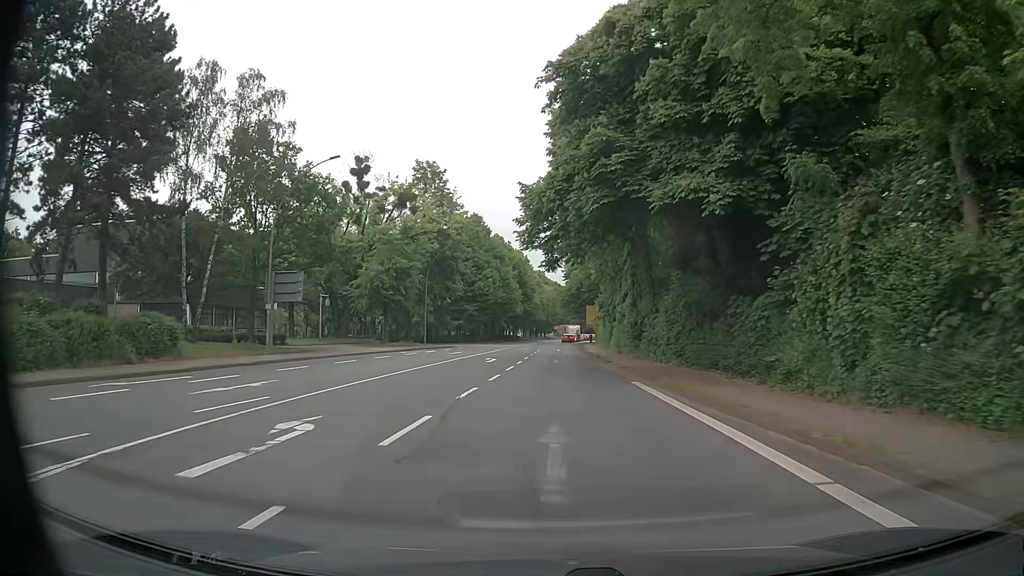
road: primary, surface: asphalt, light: Day
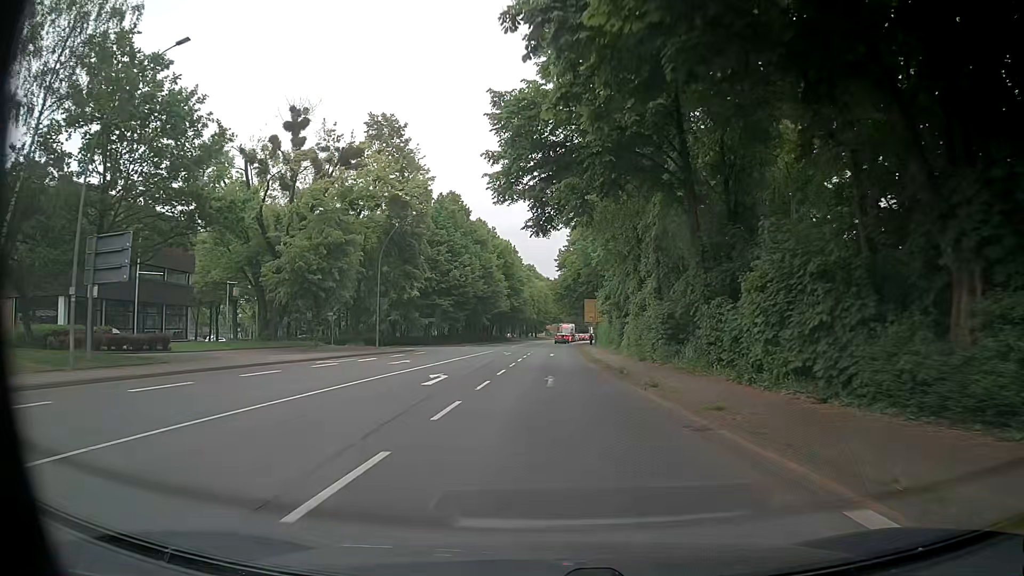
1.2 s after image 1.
(+0.2, +15.3) m; +1°
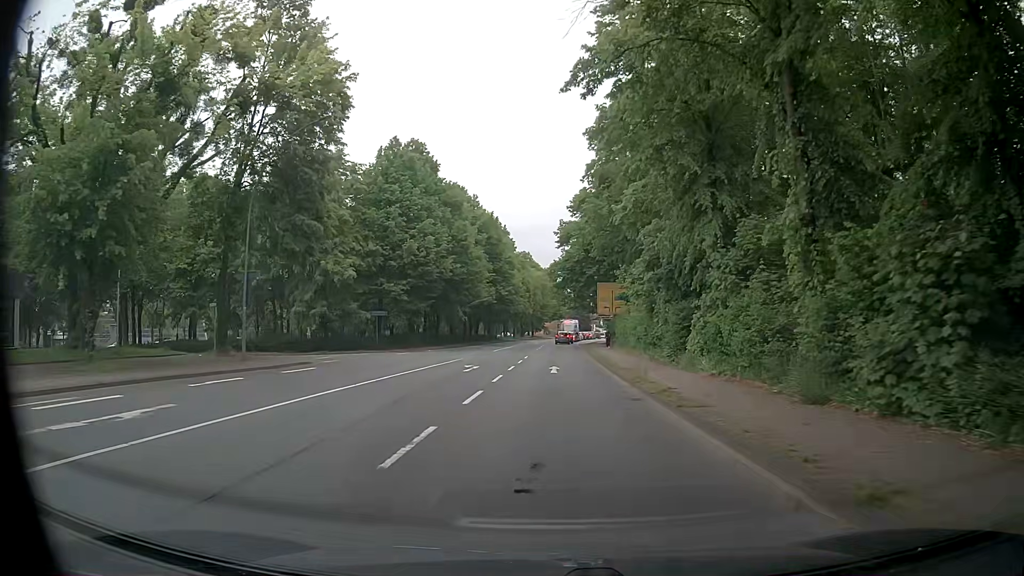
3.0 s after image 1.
(+0.1, +22.0) m; +1°
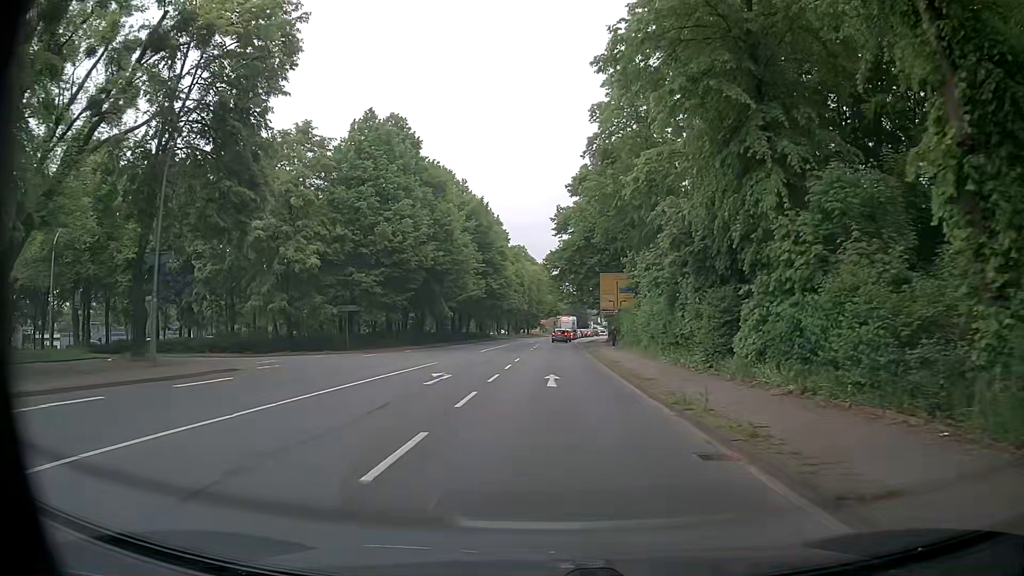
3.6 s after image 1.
(-0.1, +6.7) m; +1°
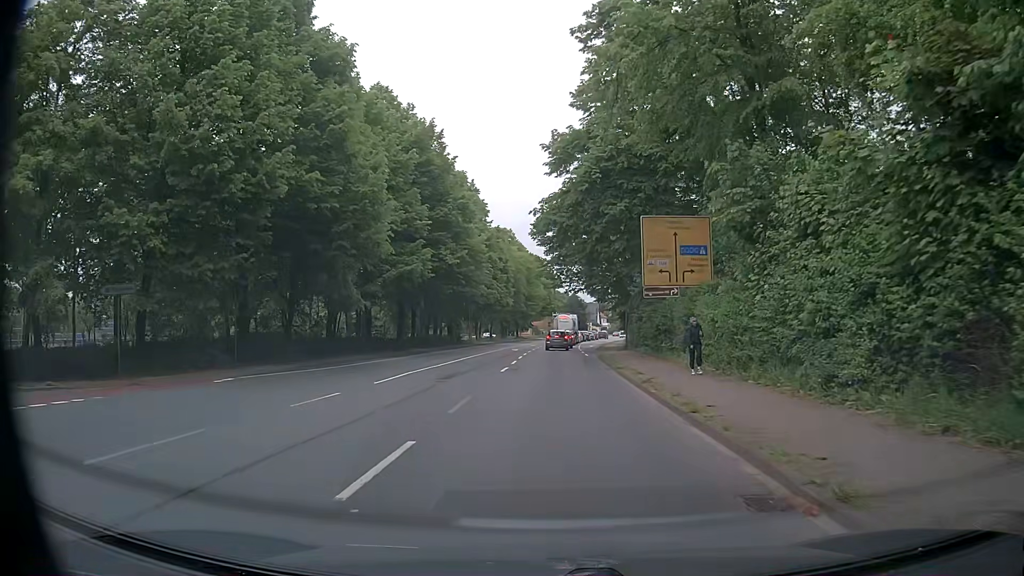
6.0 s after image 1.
(-0.5, +24.3) m; -2°
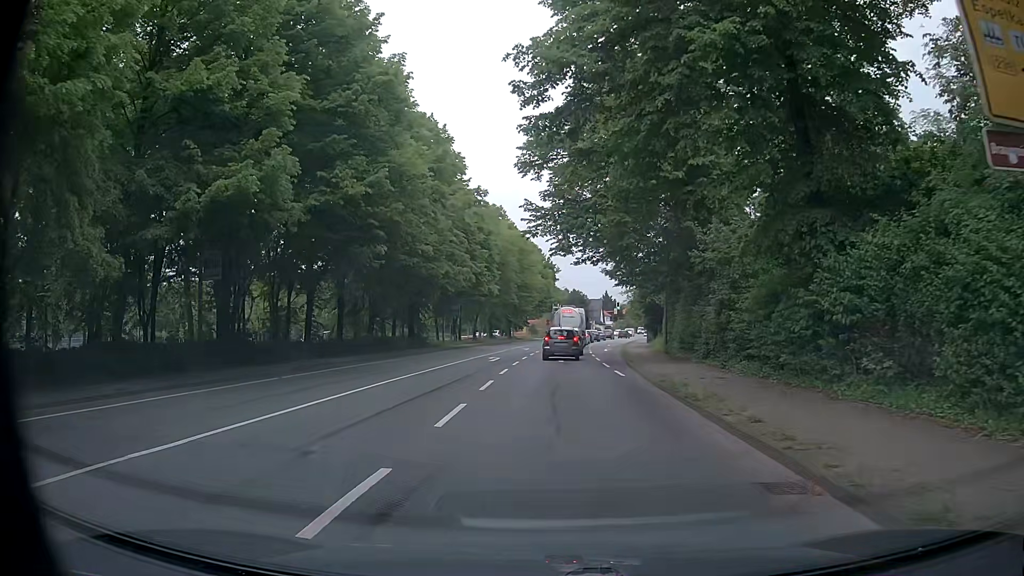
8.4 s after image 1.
(+0.2, +19.4) m; +3°
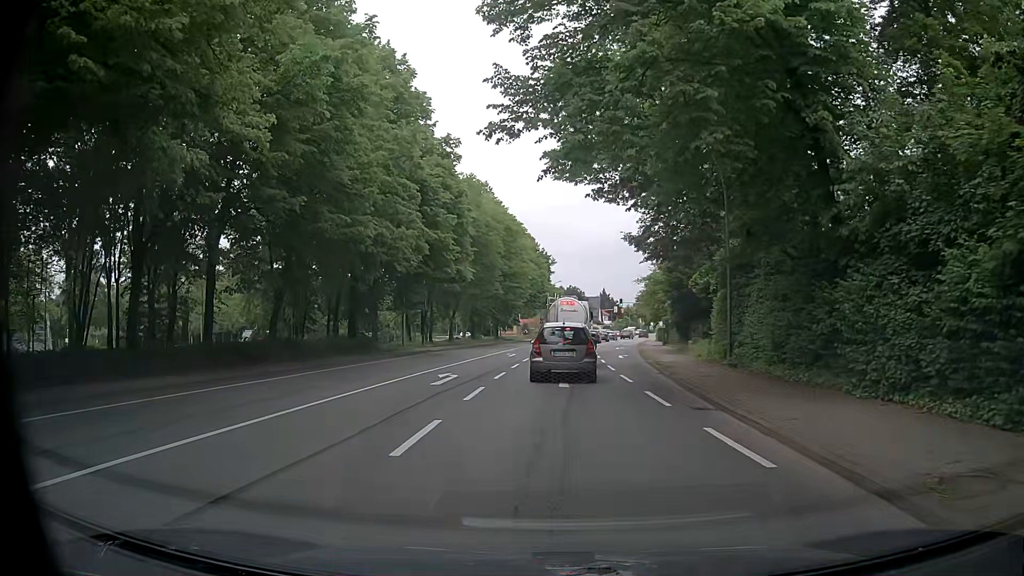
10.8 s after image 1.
(-0.5, +14.2) m; +1°
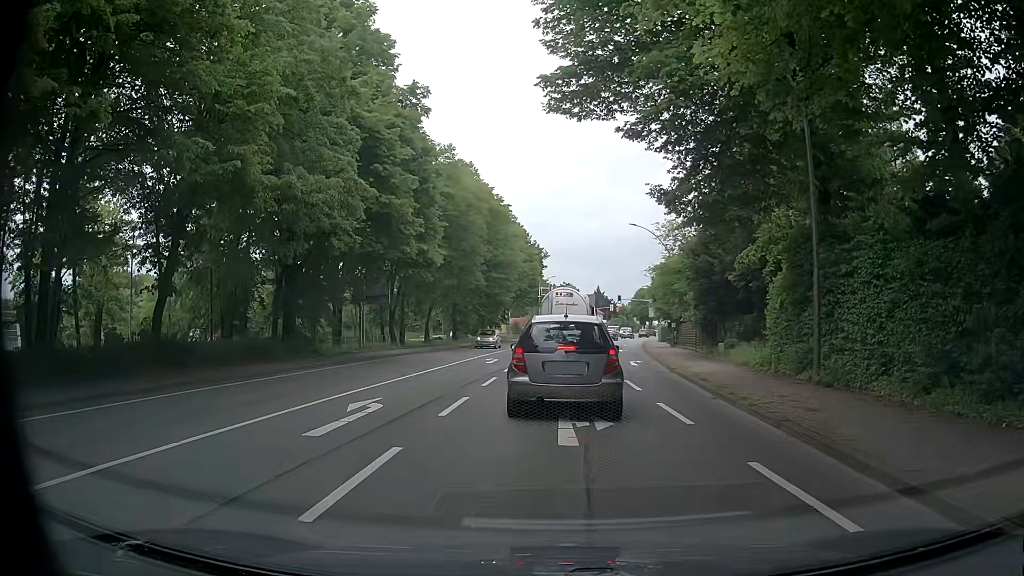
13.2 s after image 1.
(-0.3, +8.2) m; 0°
